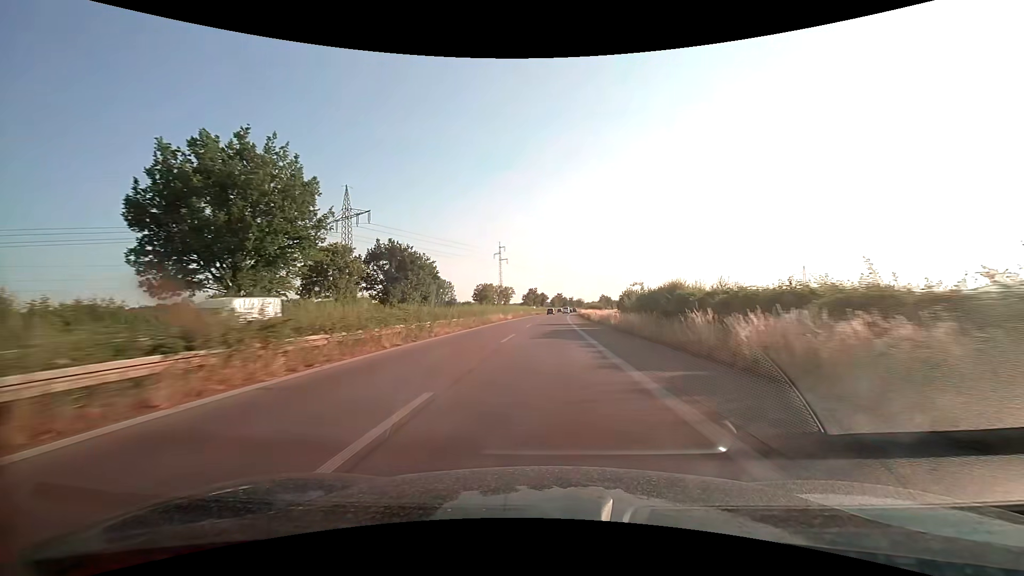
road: trunk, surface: asphalt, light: Day
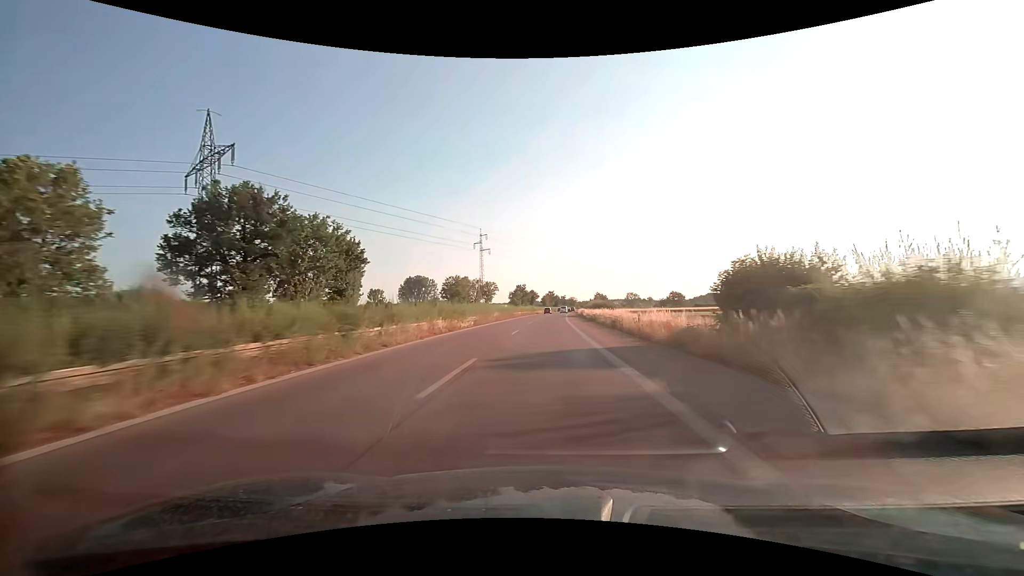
(+0.2, +30.6) m; +1°
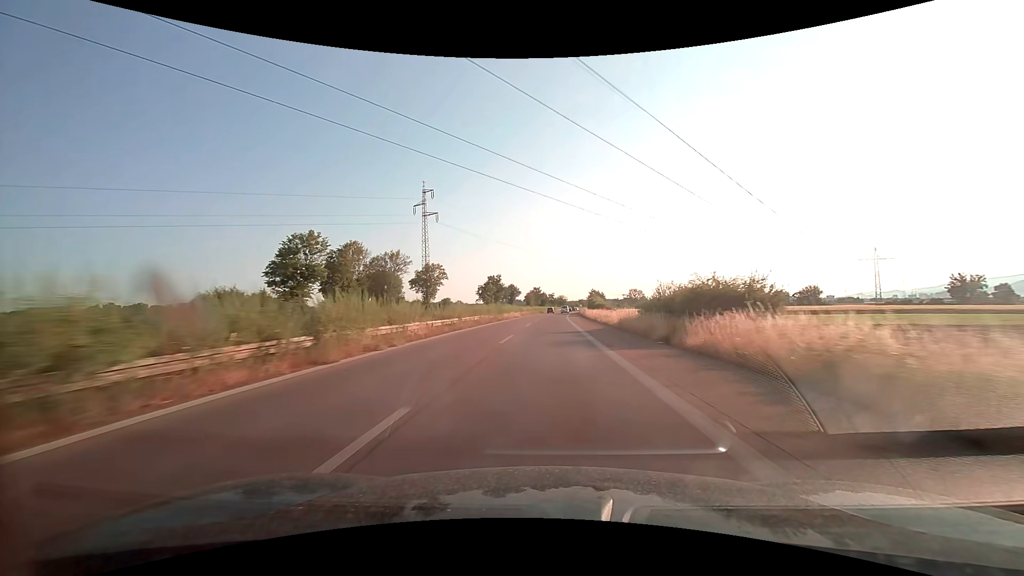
(+0.9, +61.2) m; +2°
(0, +10) (0, +20) (0, +30) (0, +40) (+1, +50) (+1, +60) (+1, +70) (+2, +80) (+2, +90) (+3, +100) m
